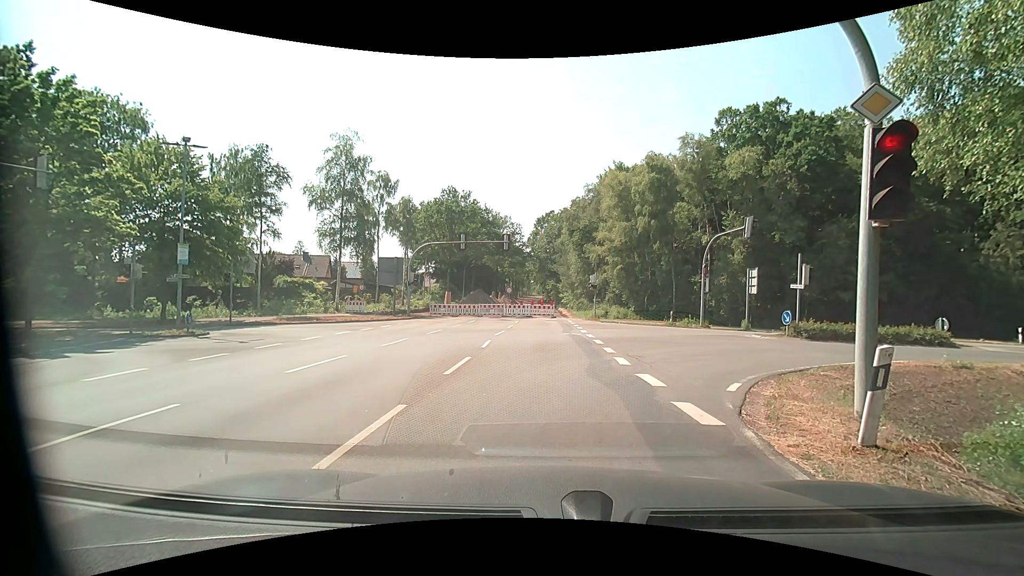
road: unclassified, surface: asphalt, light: Day
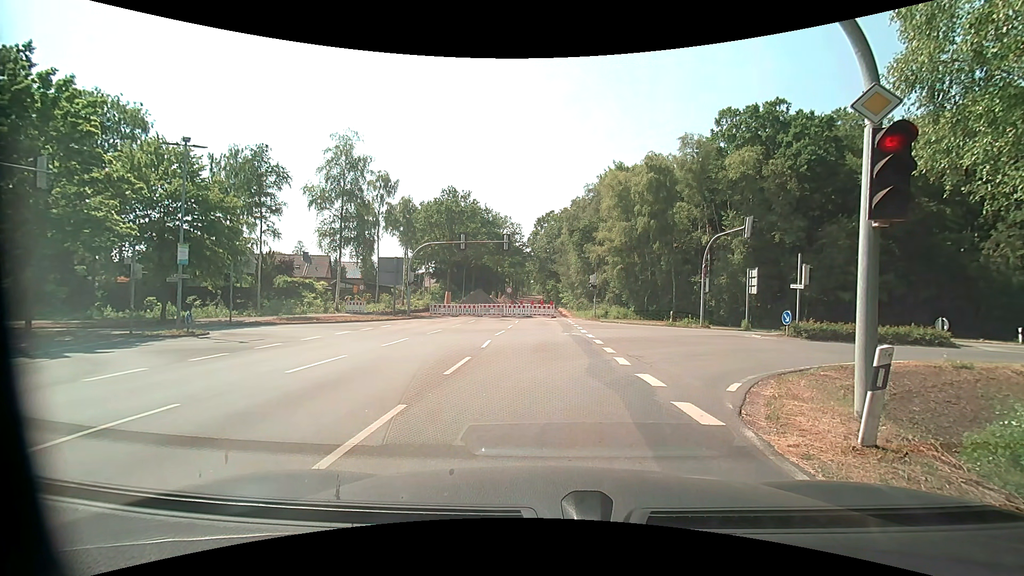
(0.0, 0.0) m; 0°
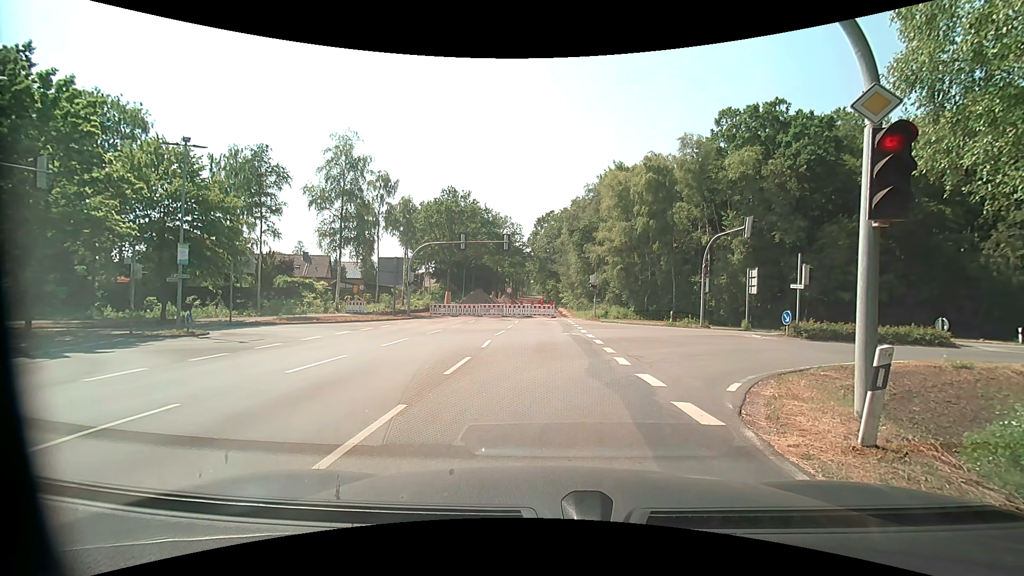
(0.0, 0.0) m; 0°
